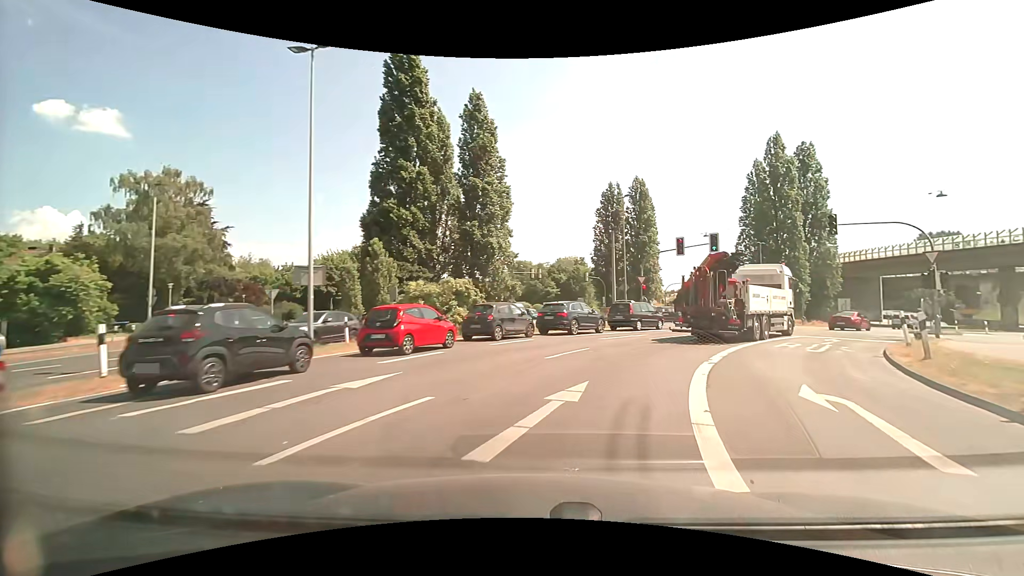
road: secondary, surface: asphalt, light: Day
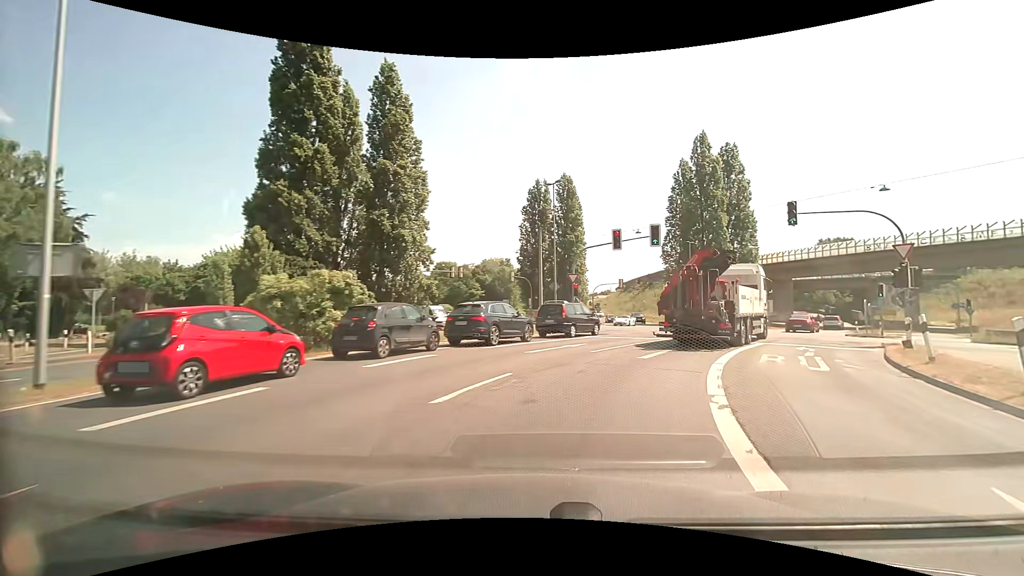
(+0.4, +5.7) m; +8°
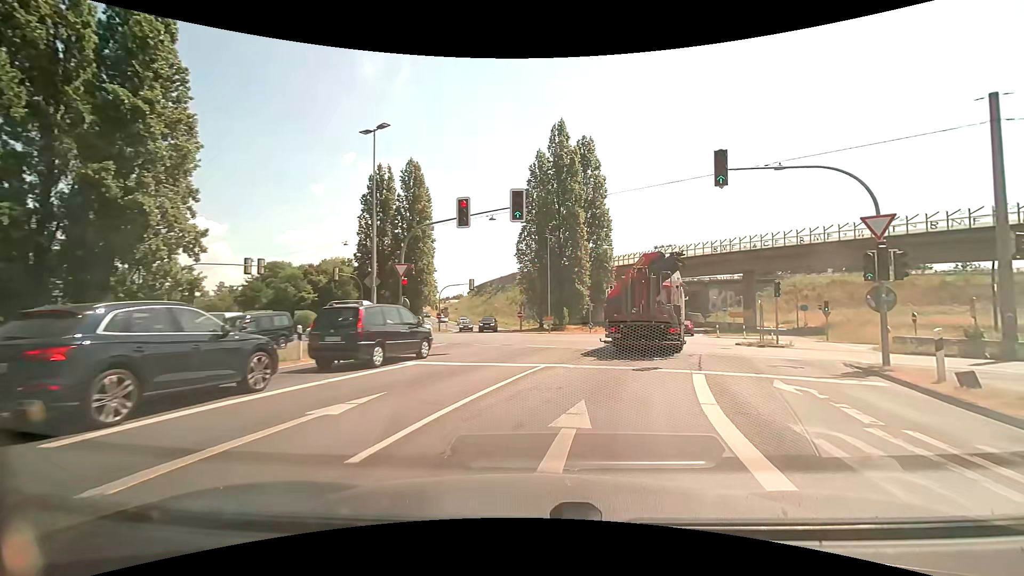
(+1.6, +10.5) m; +17°
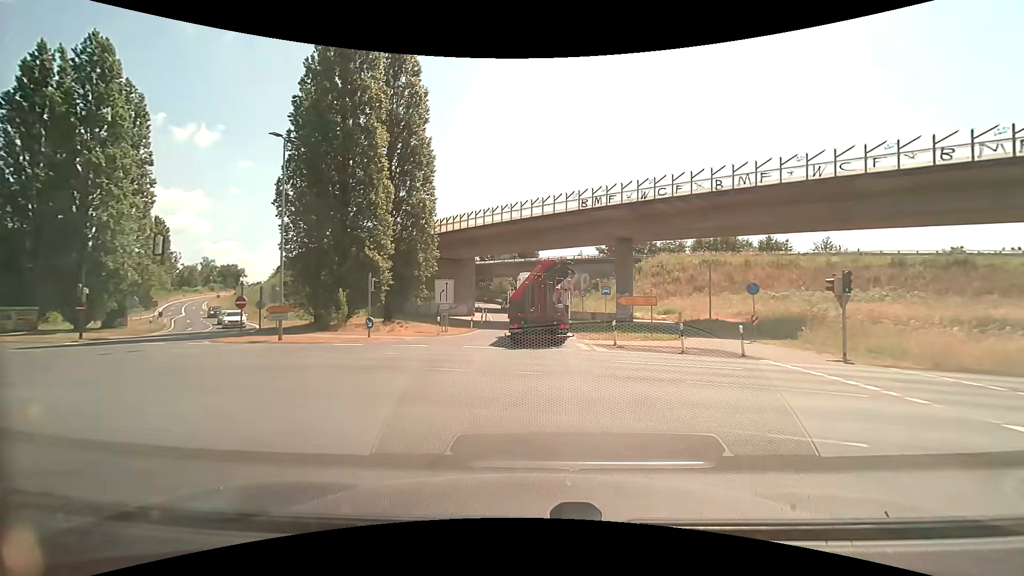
(+5.3, +25.0) m; +17°
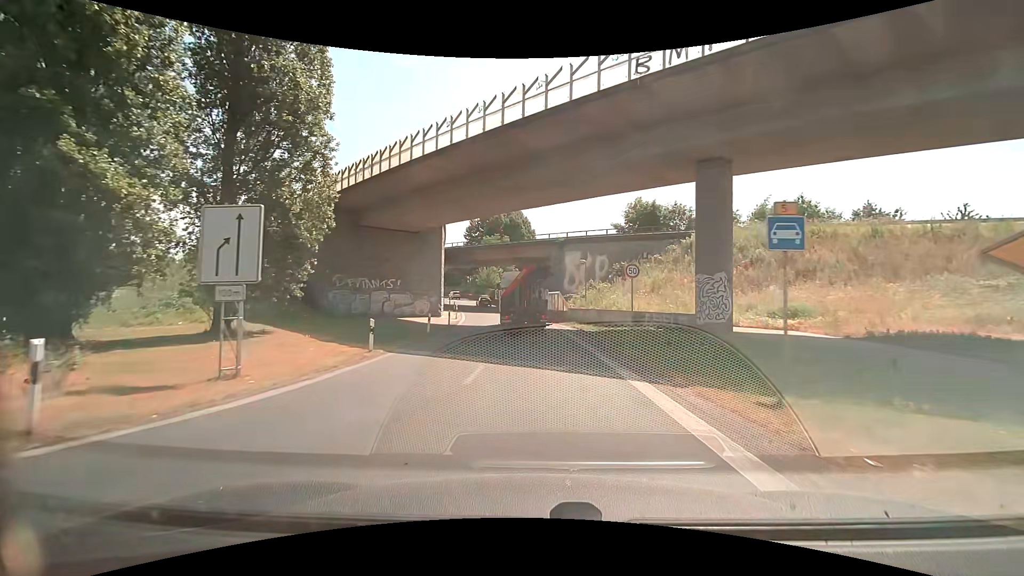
(+0.2, +23.6) m; +1°
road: trunk_link
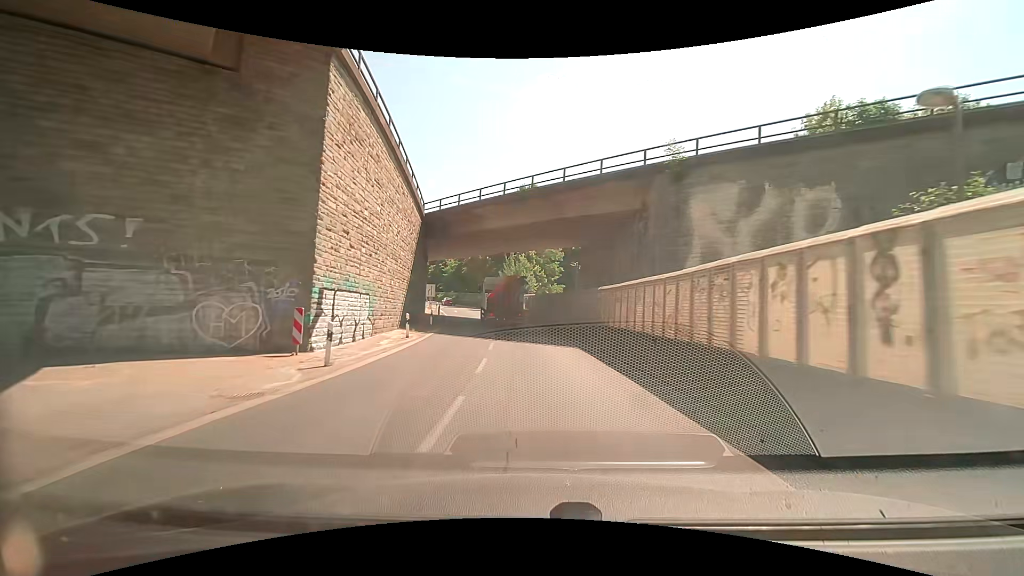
(-1.2, +34.7) m; -5°
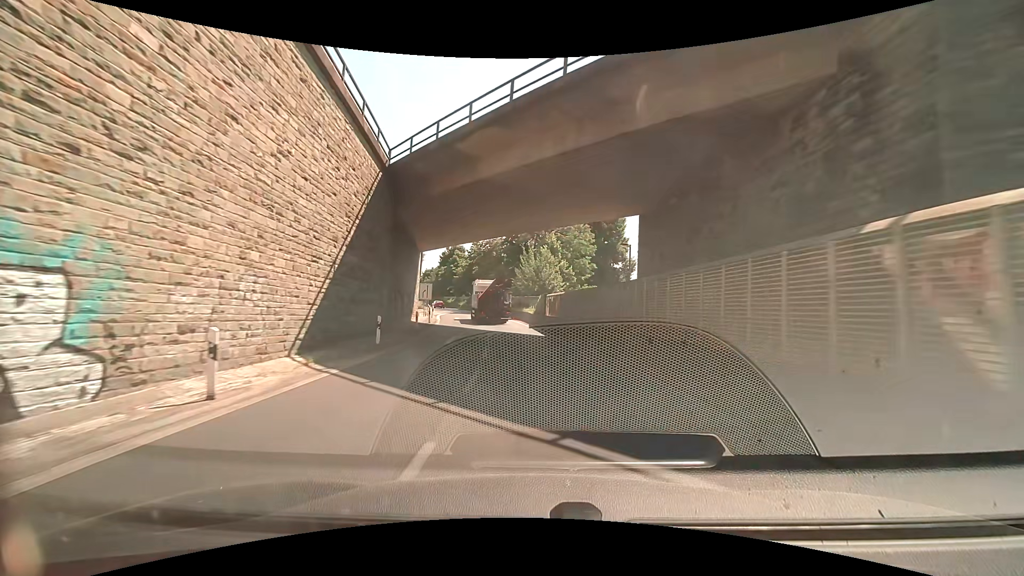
(-0.2, +15.0) m; -3°
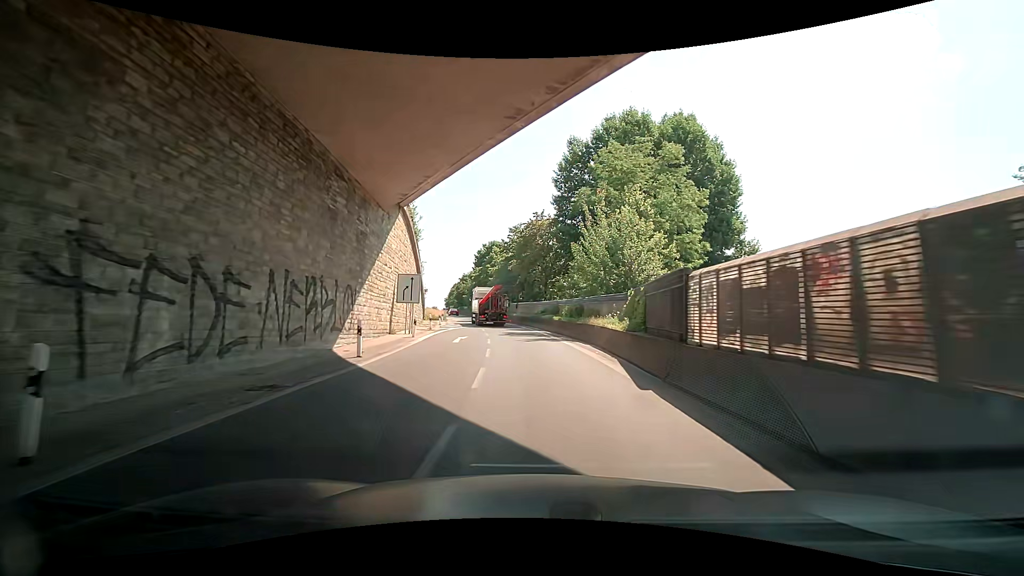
(-1.0, +23.4) m; -3°
(0, +10) (-1, +20) (-3, +30) (-4, +40) (-7, +49) (-9, +59) (-12, +69) (-14, +78) (-17, +88) (-20, +98) m
